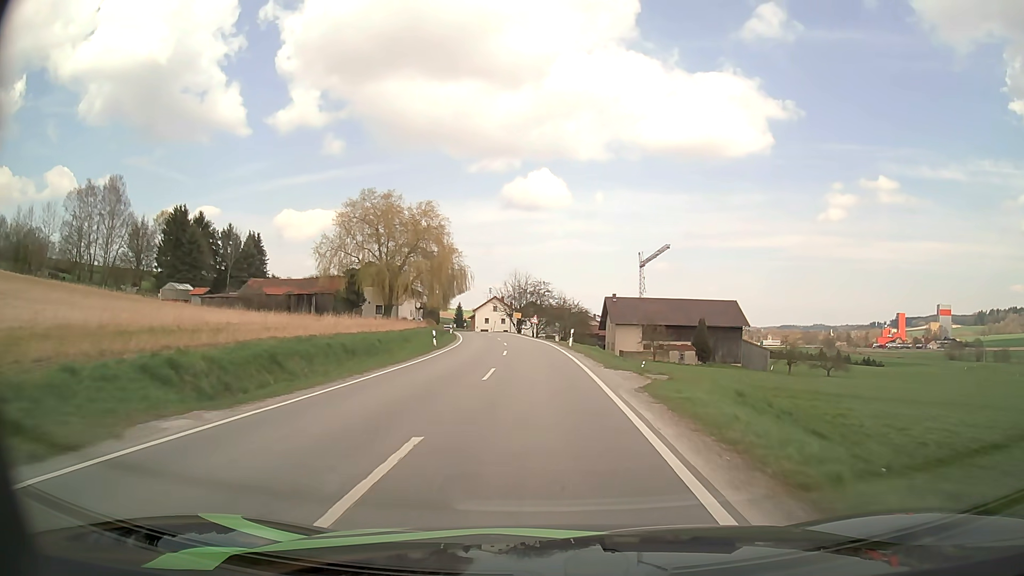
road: secondary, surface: asphalt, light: Day
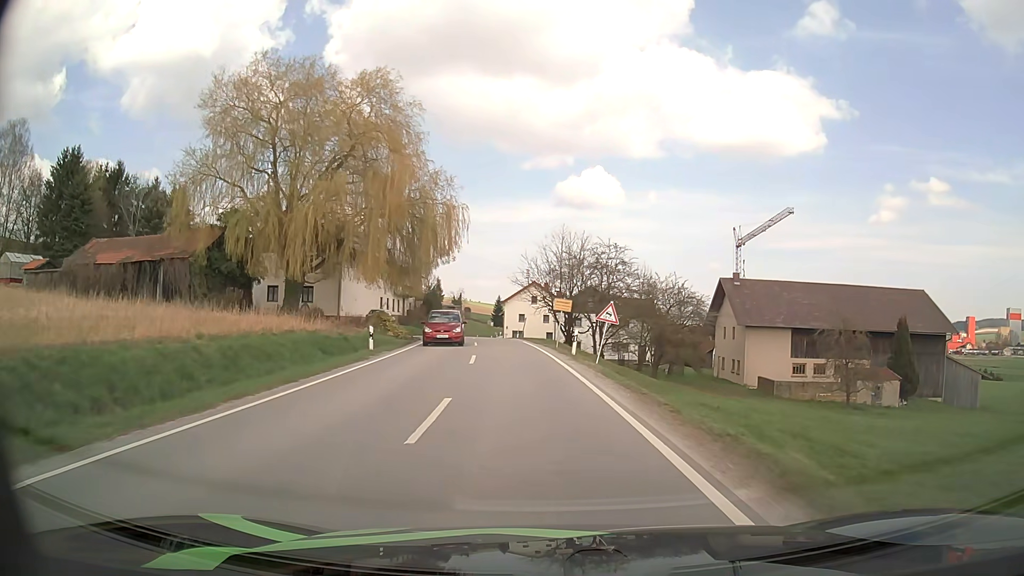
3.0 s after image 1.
(-1.4, +44.9) m; -4°
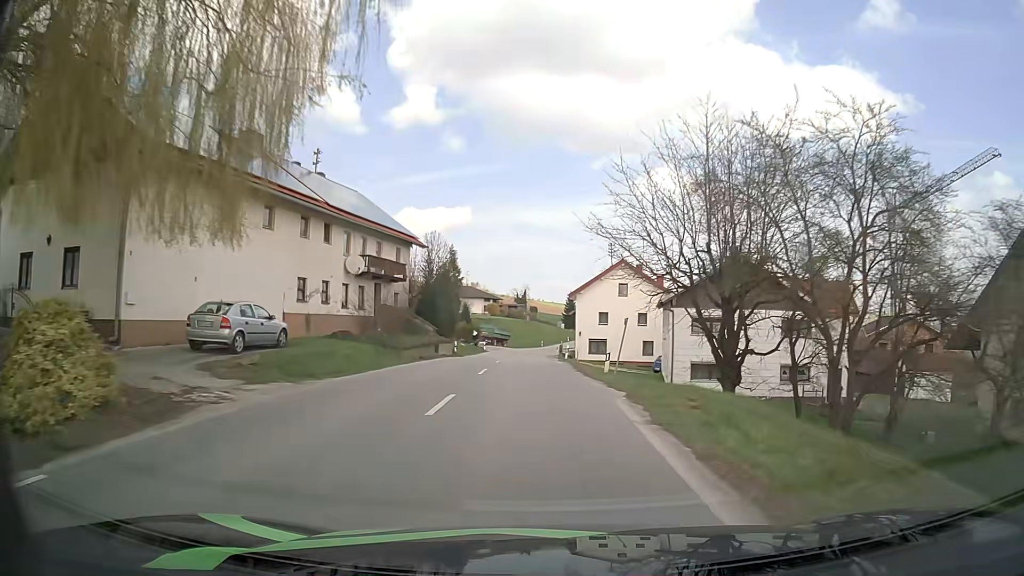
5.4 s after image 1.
(-1.9, +34.0) m; -6°
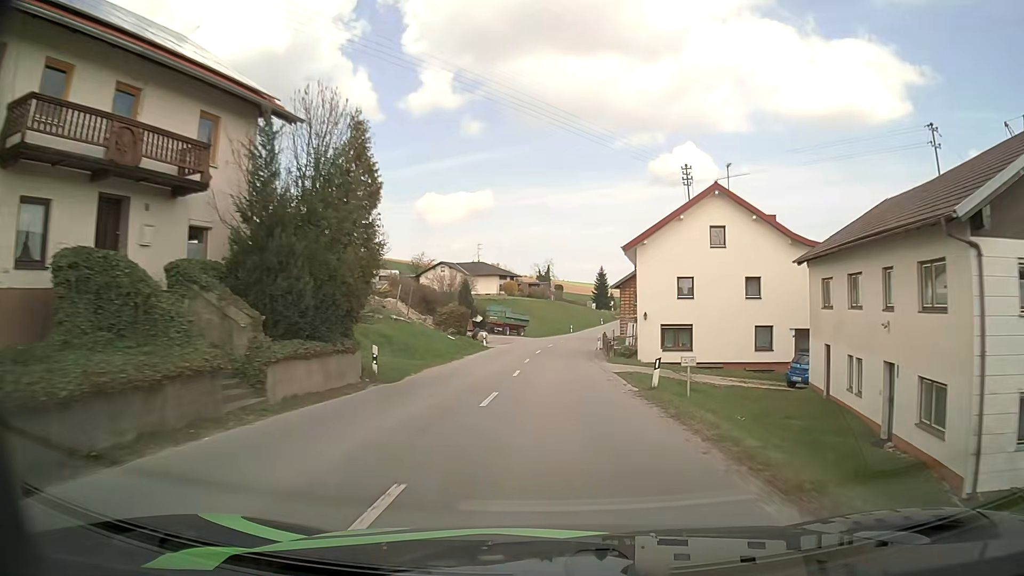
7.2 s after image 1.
(-0.7, +25.1) m; -2°
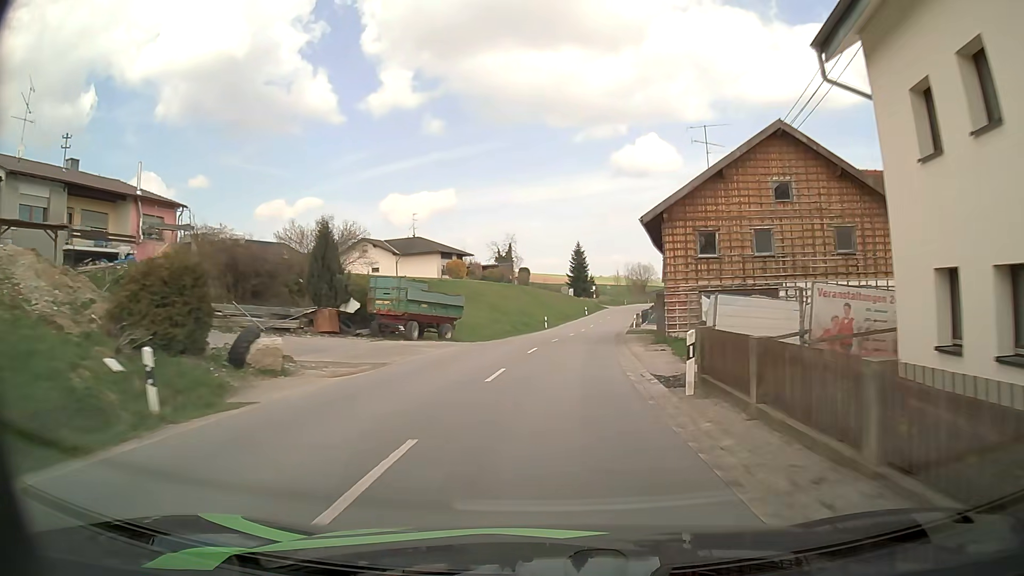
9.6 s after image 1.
(+0.5, +34.8) m; +3°
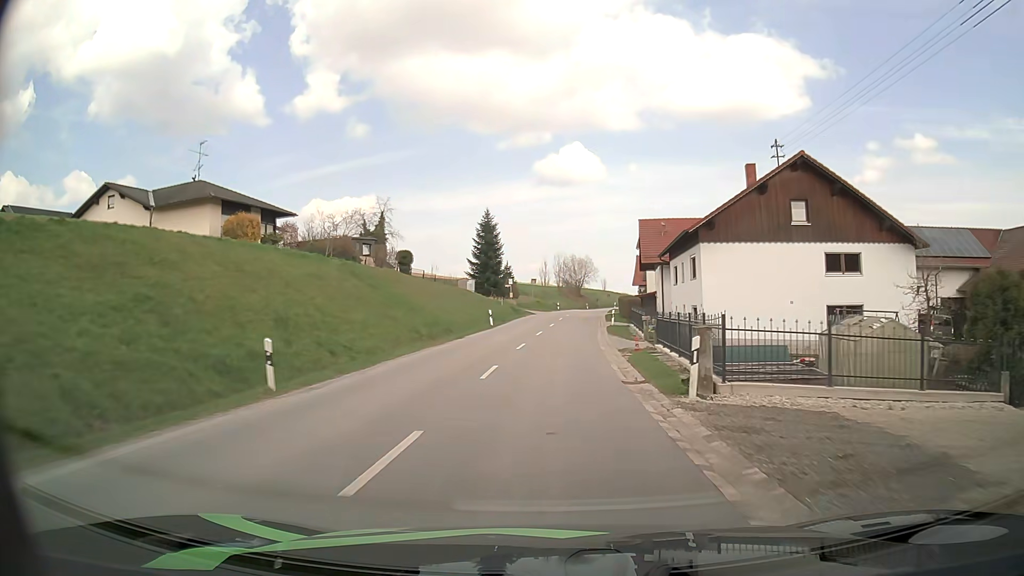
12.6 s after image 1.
(+3.1, +44.5) m; +7°
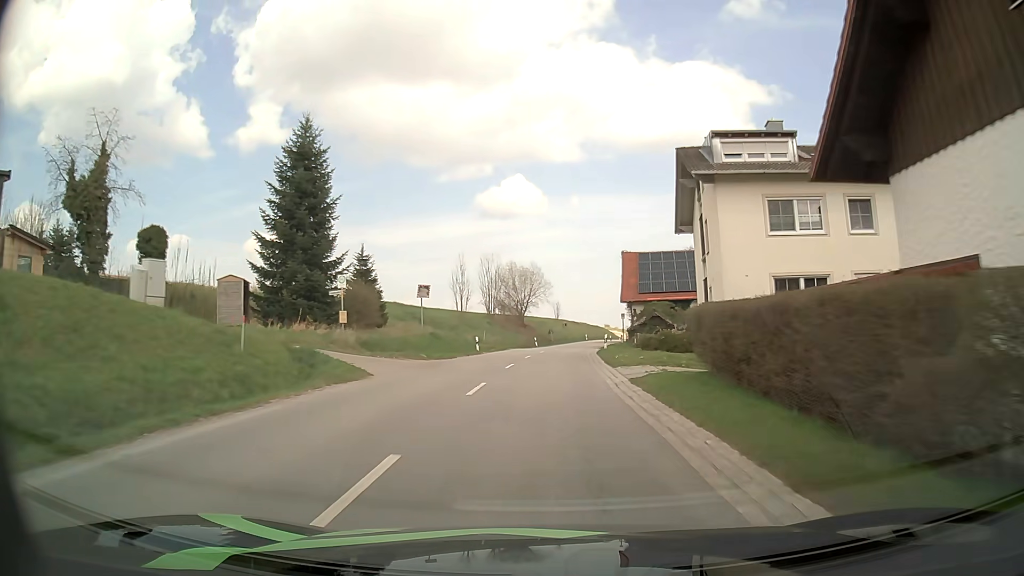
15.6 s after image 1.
(+1.9, +46.5) m; +5°
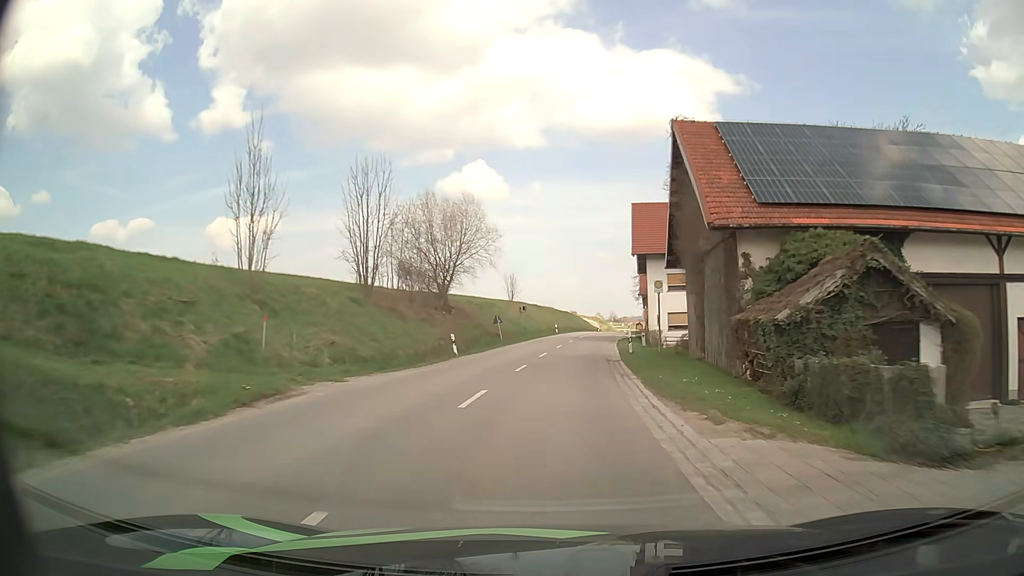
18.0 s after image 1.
(+0.7, +38.5) m; +3°
(0, +10) (+1, +20) (+1, +30) (+2, +40) (+3, +50) (+5, +60) (+6, +70) (+8, +79) (+10, +89) (+12, +99) m
